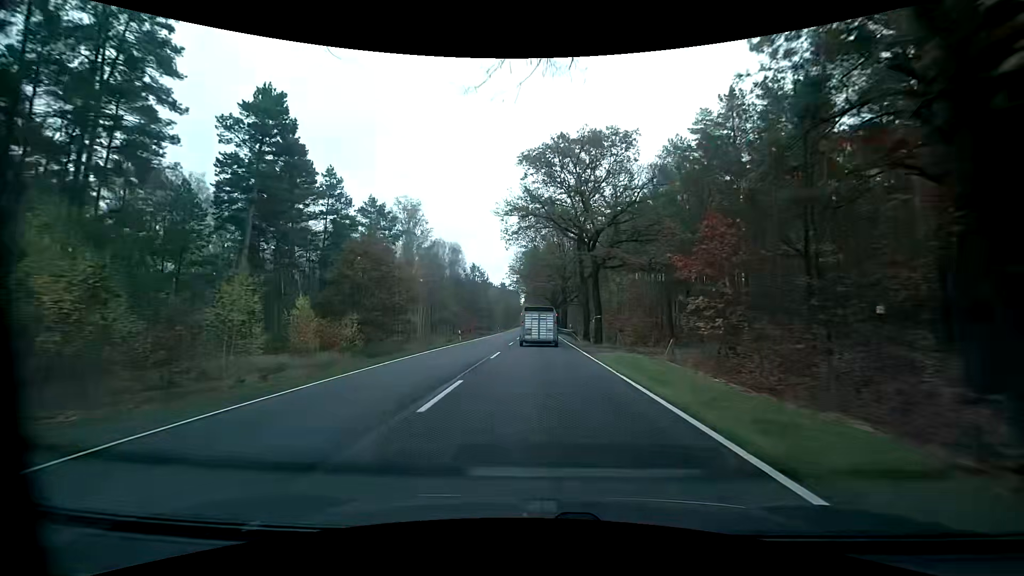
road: primary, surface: asphalt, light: Day
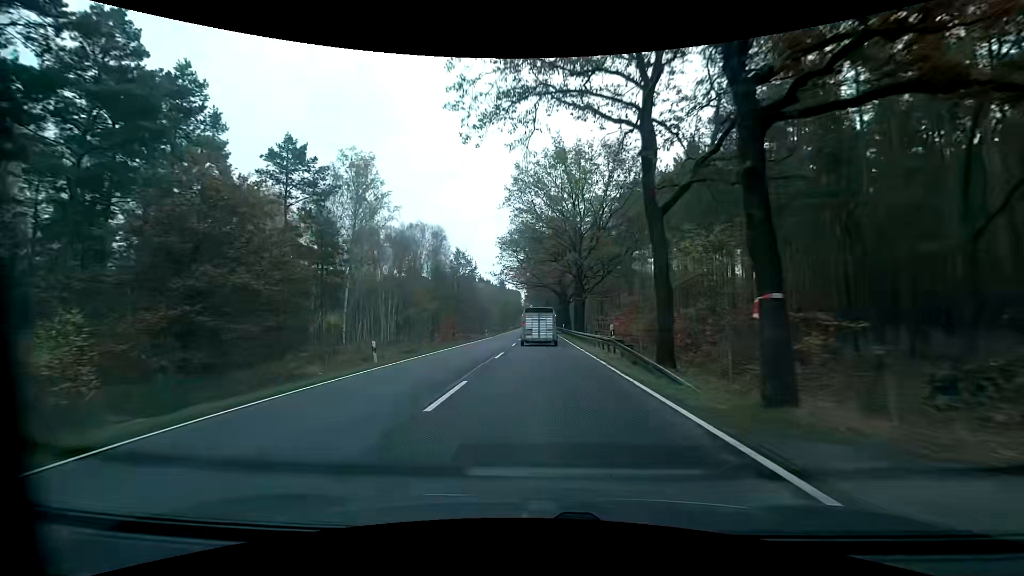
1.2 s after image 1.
(0.0, +23.9) m; 0°
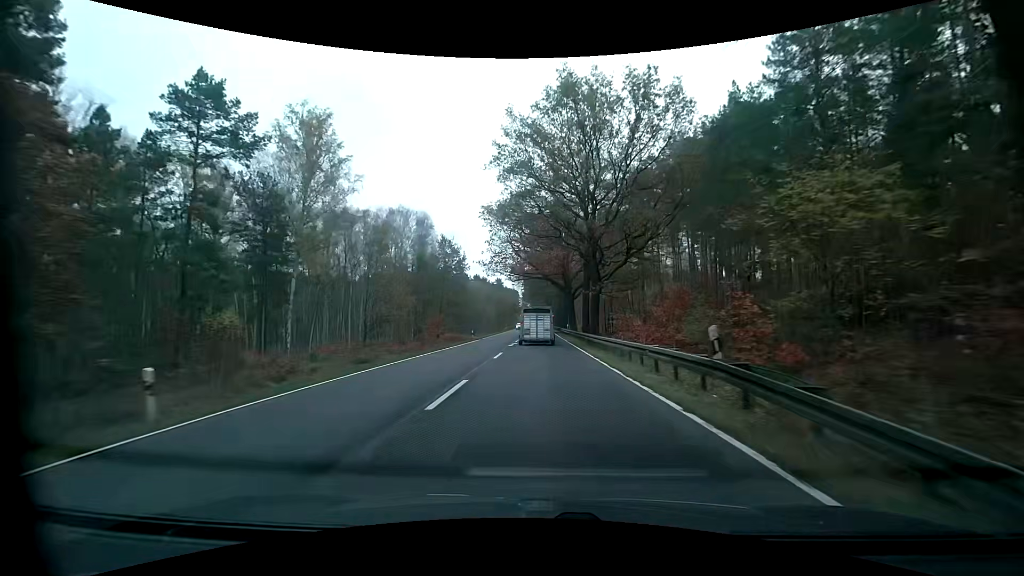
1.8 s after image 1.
(0.0, +12.1) m; 0°
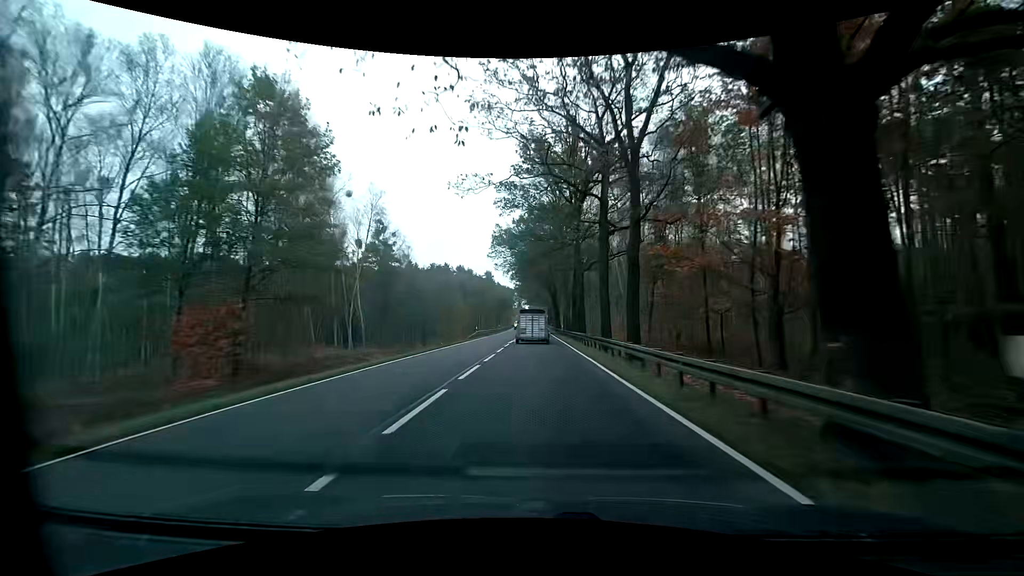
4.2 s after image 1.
(+0.4, +49.5) m; +1°
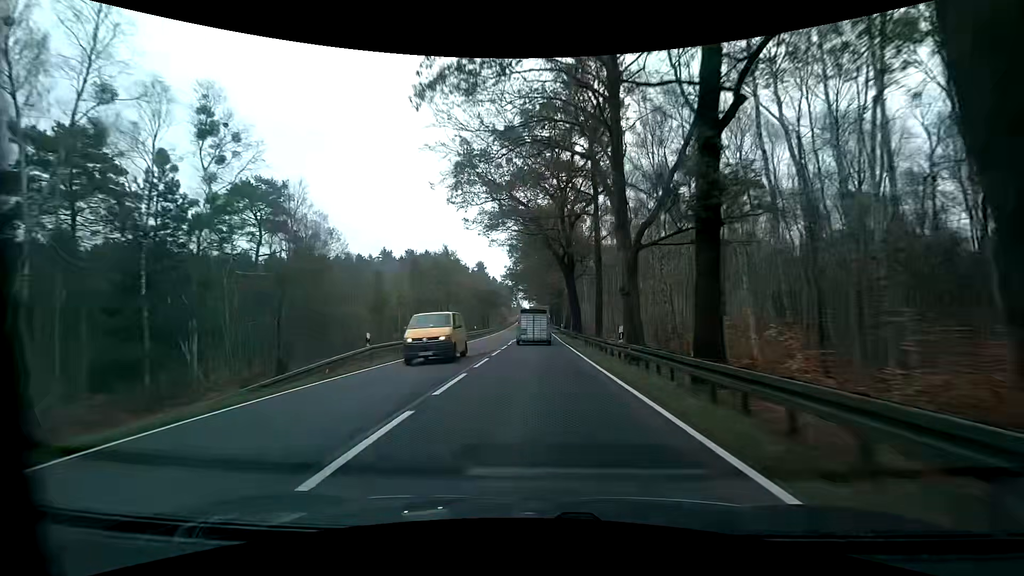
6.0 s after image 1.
(-0.3, +38.5) m; 0°
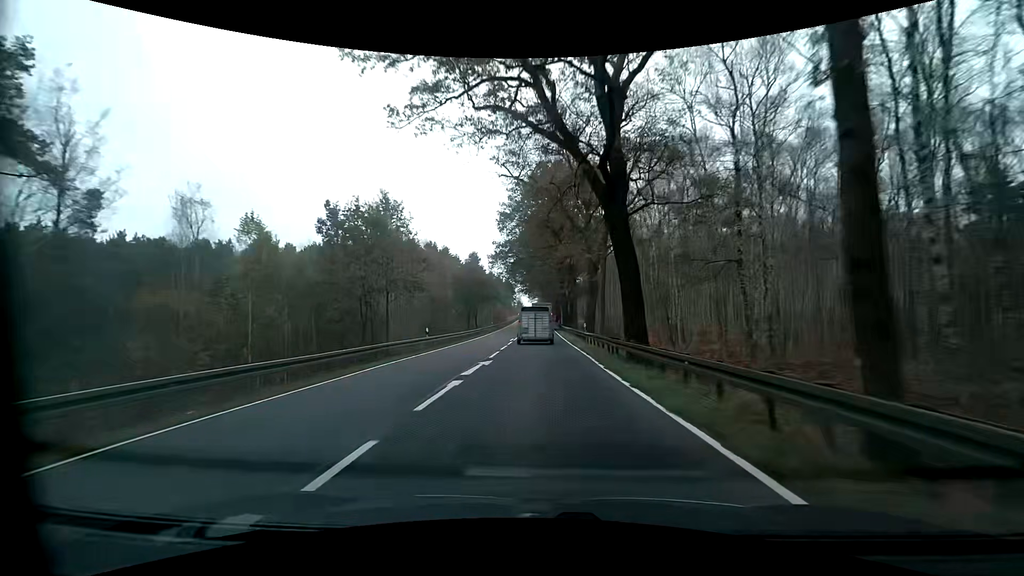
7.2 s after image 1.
(-0.2, +26.1) m; -1°
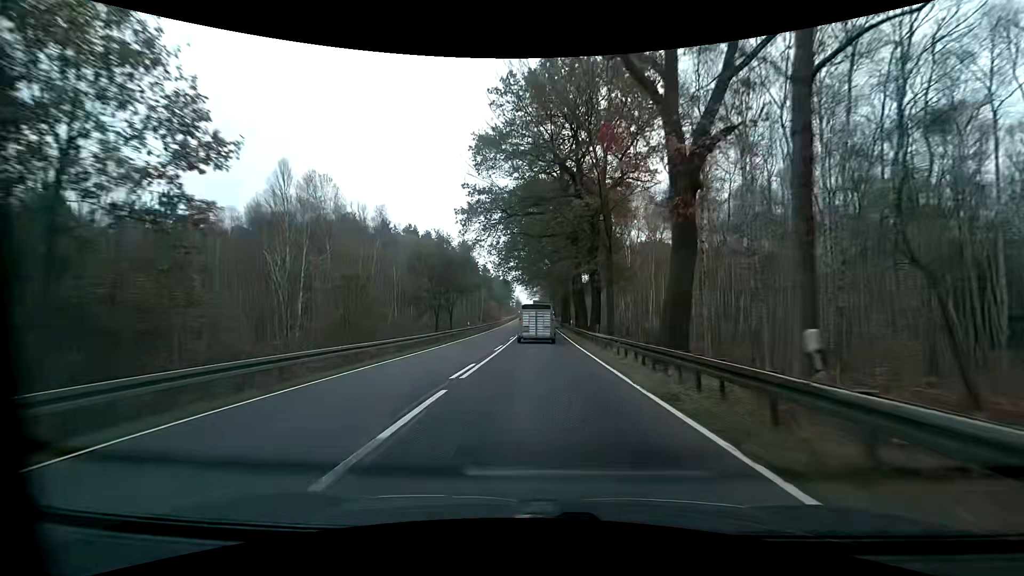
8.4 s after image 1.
(0.0, +25.9) m; 0°
